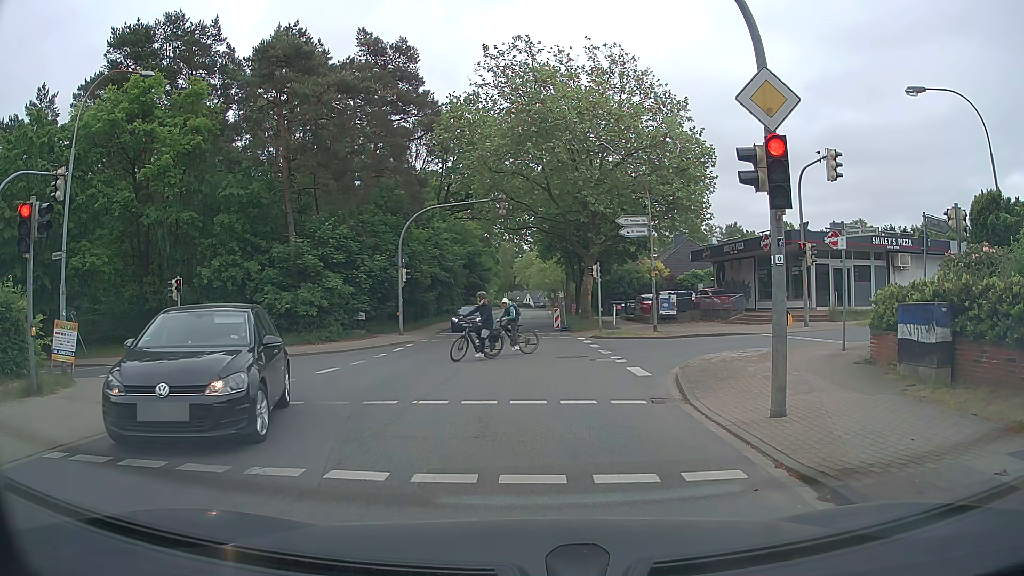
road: tertiary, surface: asphalt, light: Day
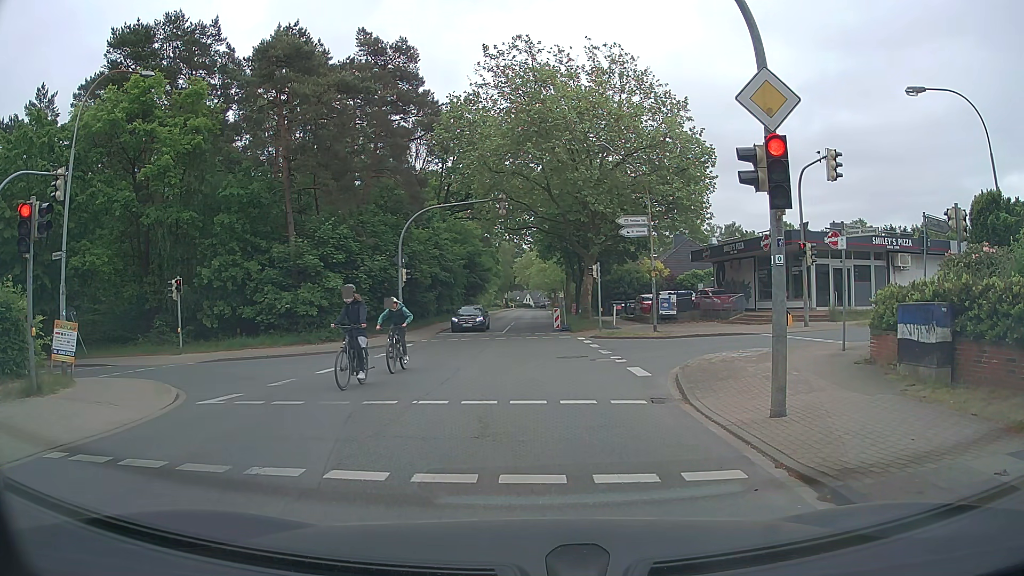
(0.0, 0.0) m; 0°
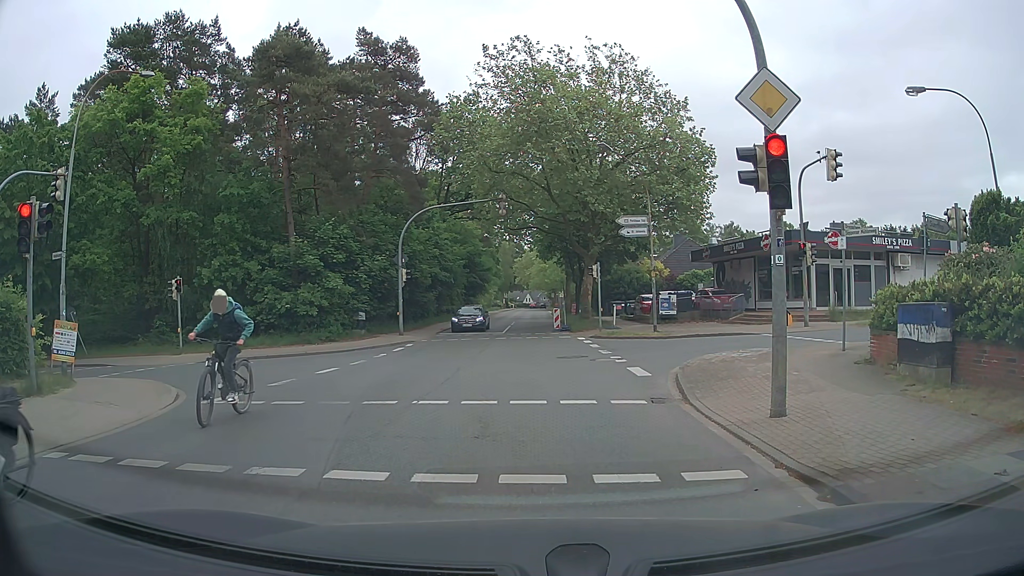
(0.0, 0.0) m; 0°
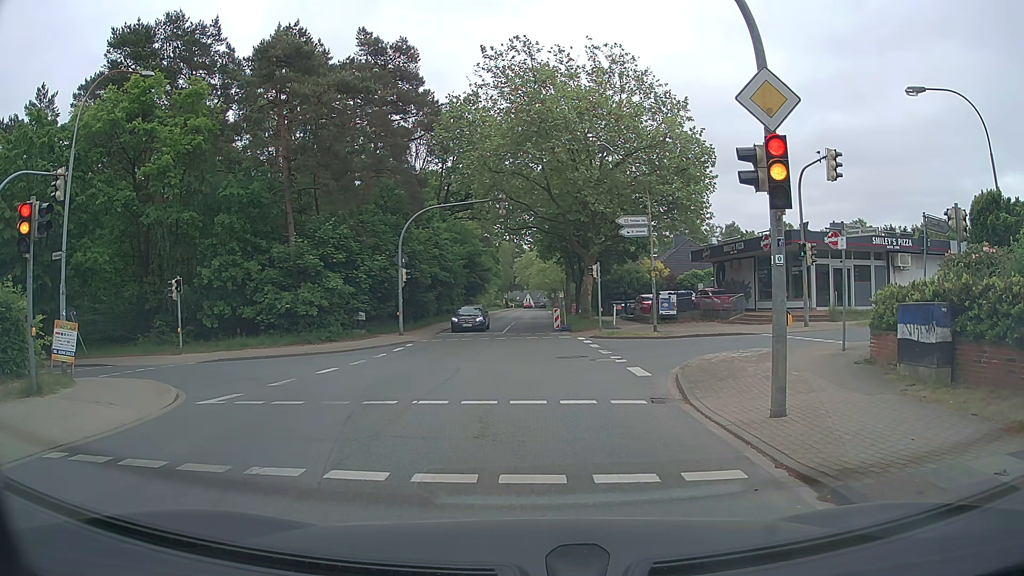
(0.0, 0.0) m; 0°
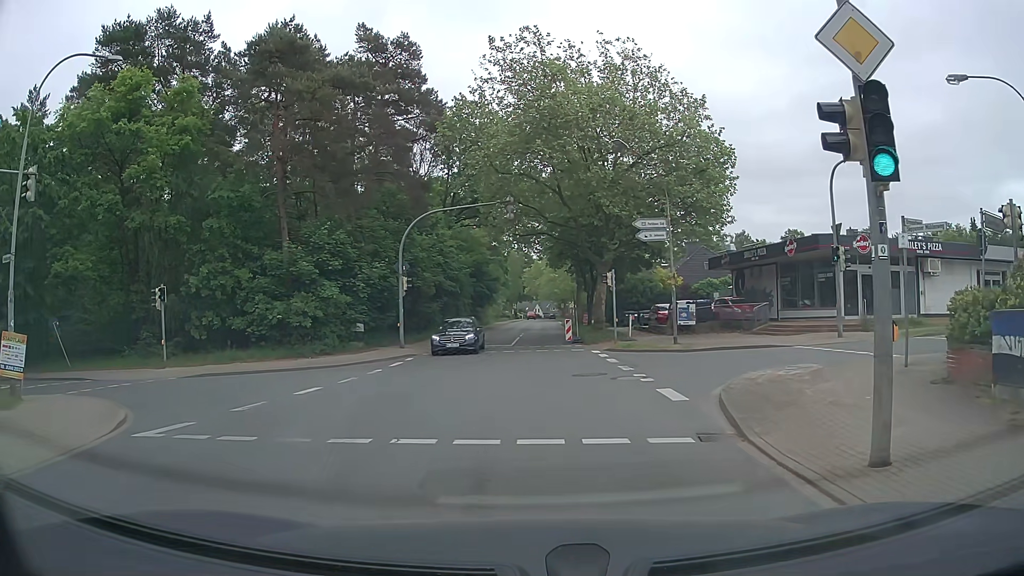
(0.0, +2.5) m; -1°
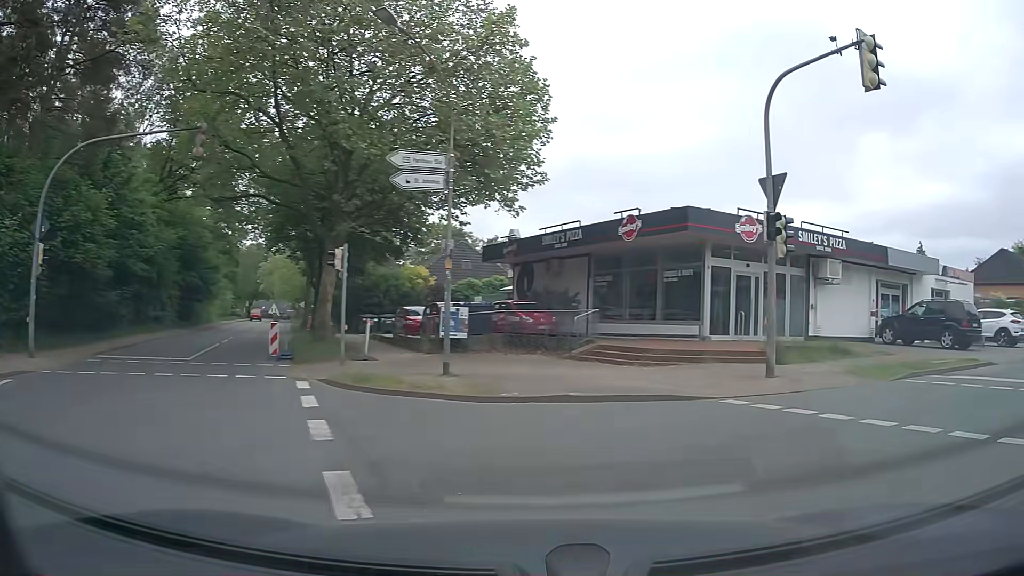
(+0.9, +12.0) m; +19°
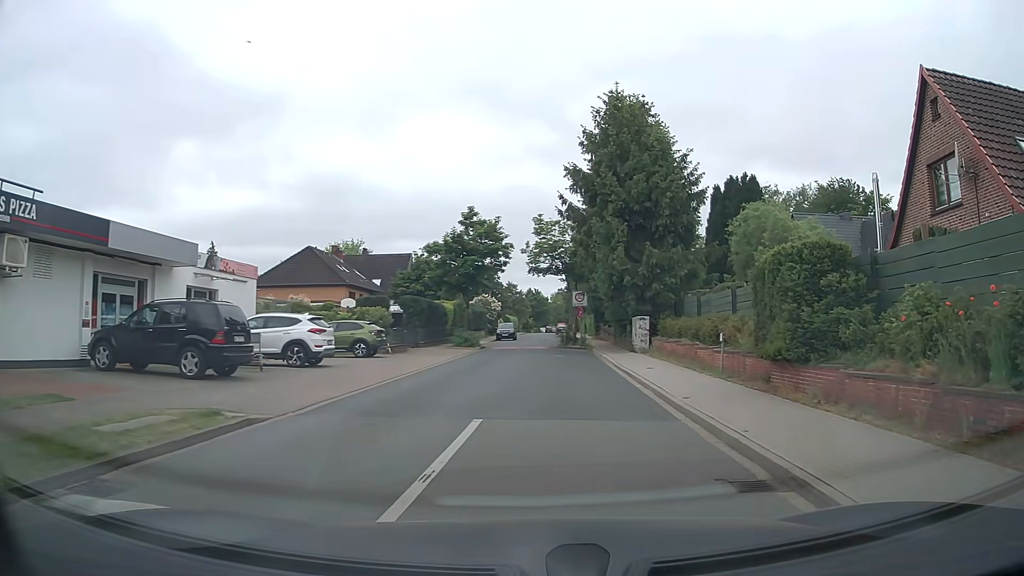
(+5.9, +8.0) m; +64°
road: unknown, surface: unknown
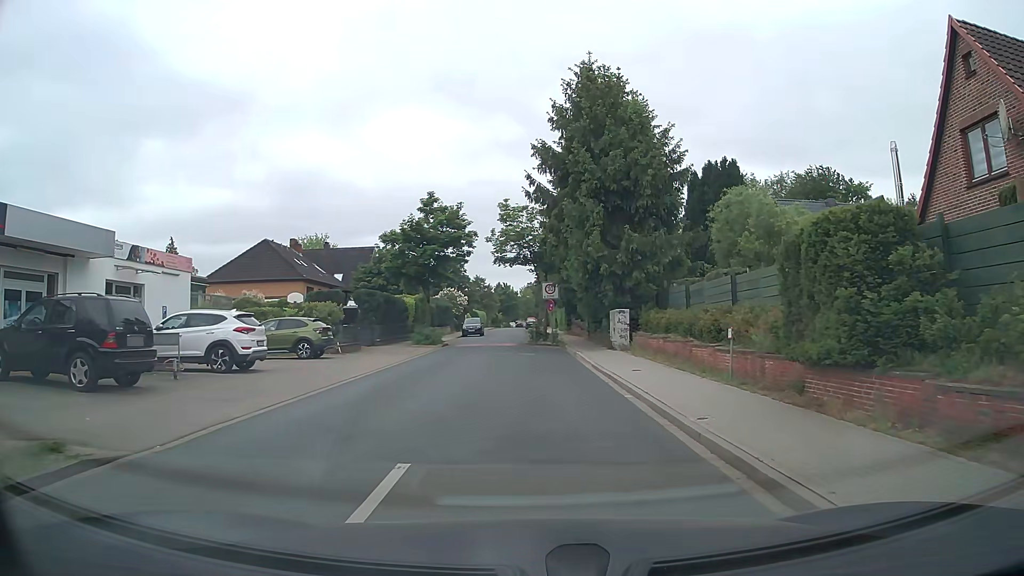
(+0.1, +3.3) m; +3°
(0, +10) (0, +20) (-2, +30) (-2, +40) (-2, +50) (-1, +60) (-1, +70) (-2, +80) (-4, +90) (-4, +100) m
